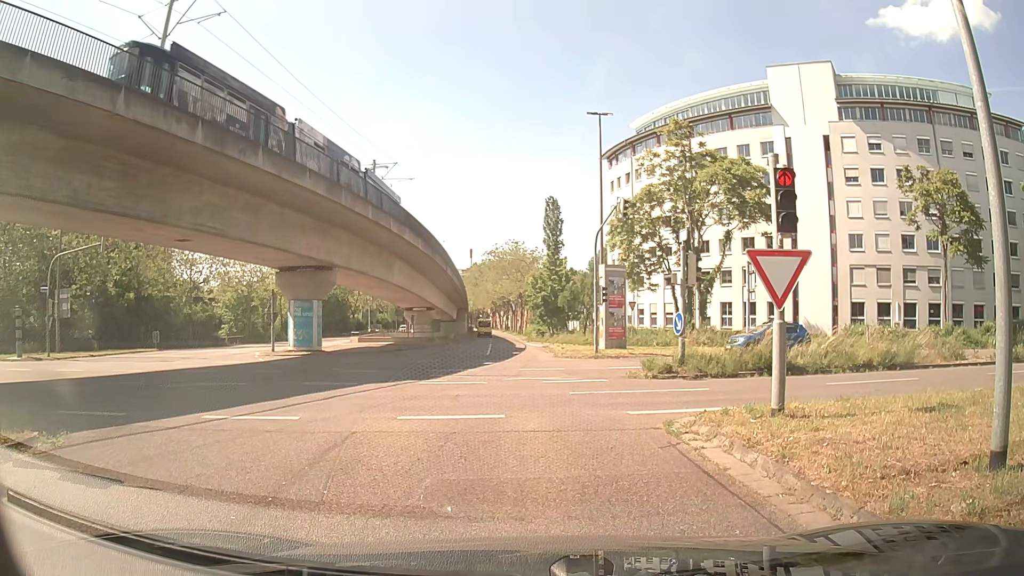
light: Day
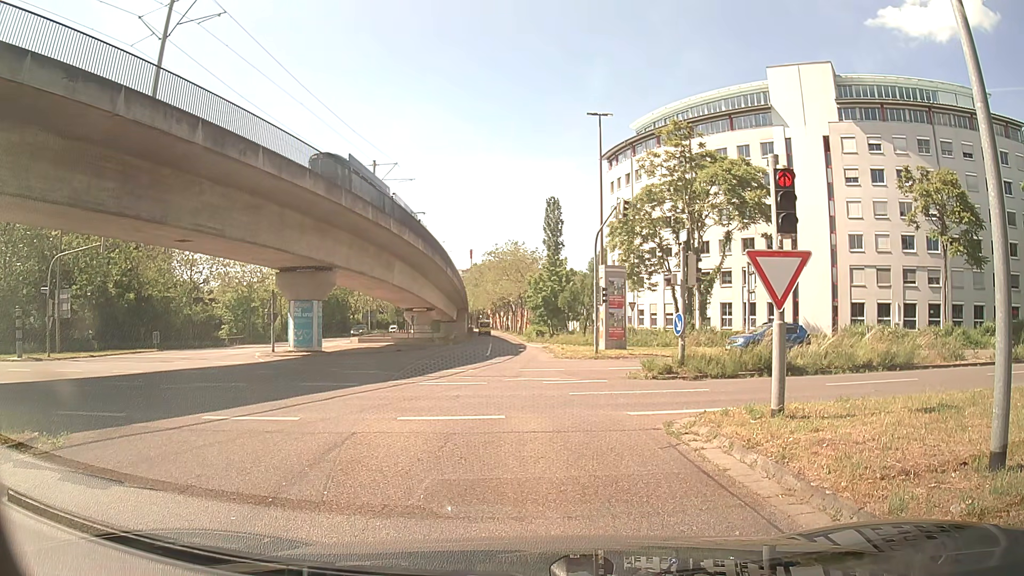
(0.0, +0.1) m; 0°
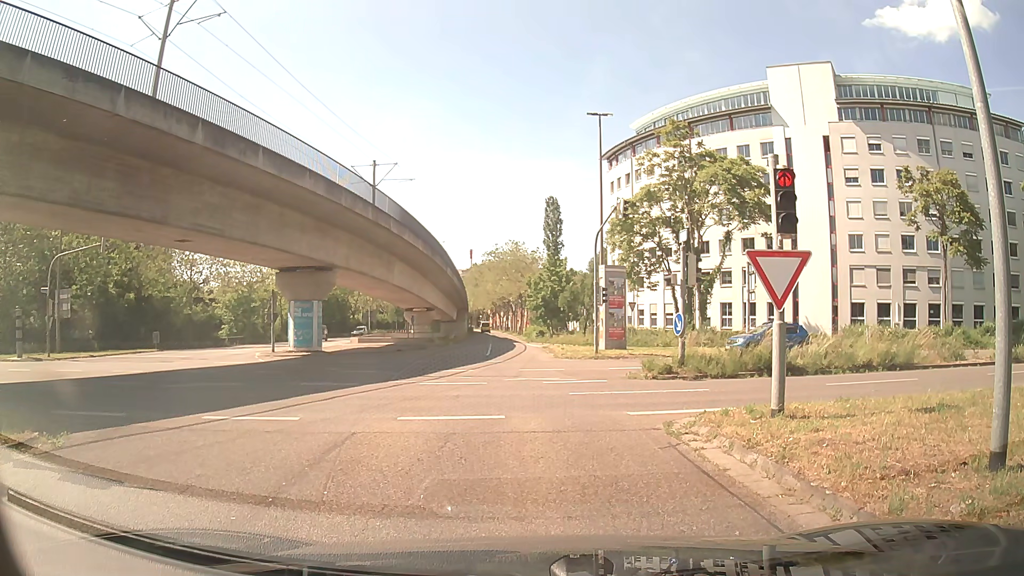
(0.0, 0.0) m; 0°
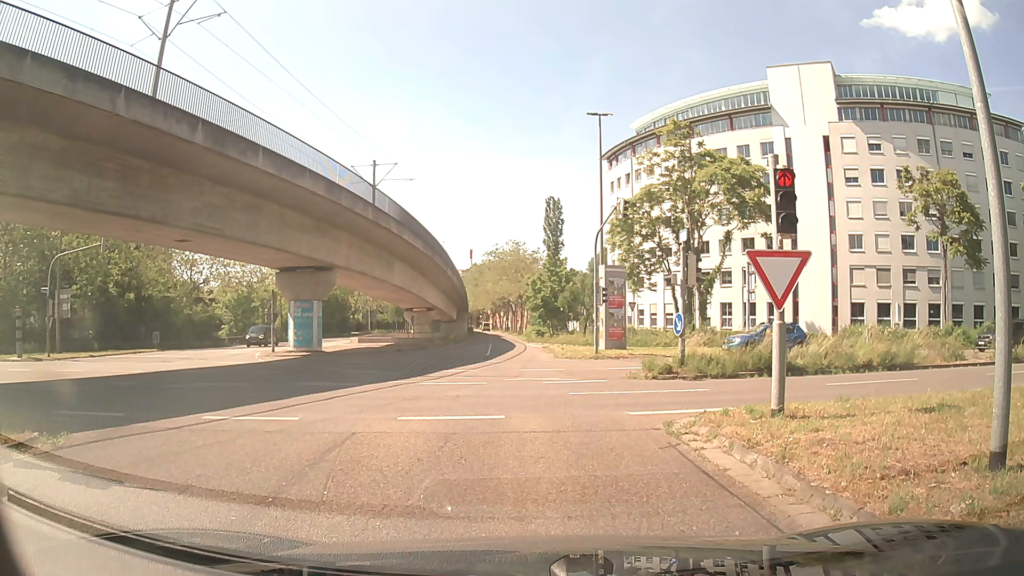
(0.0, 0.0) m; 0°
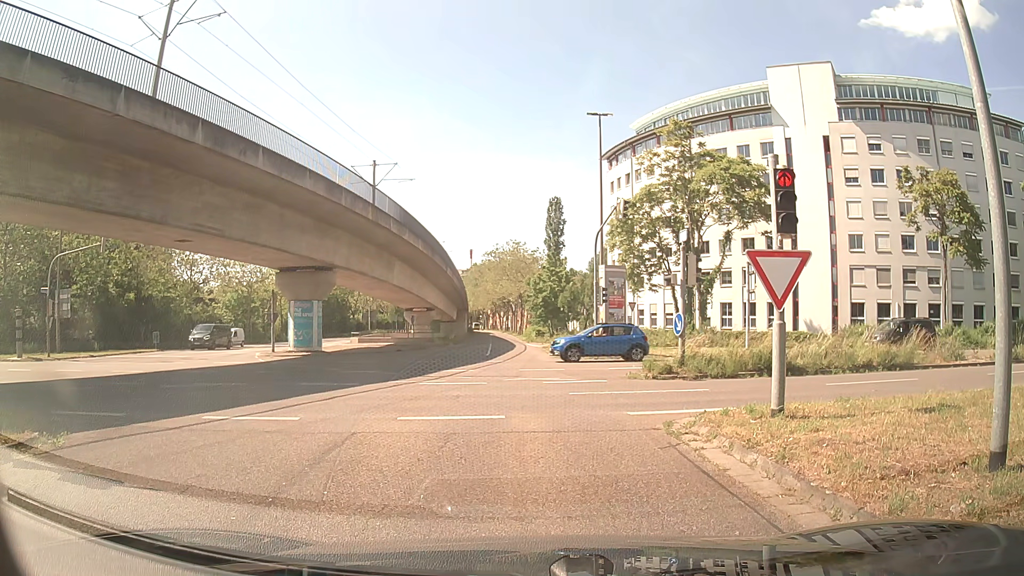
(0.0, 0.0) m; 0°
